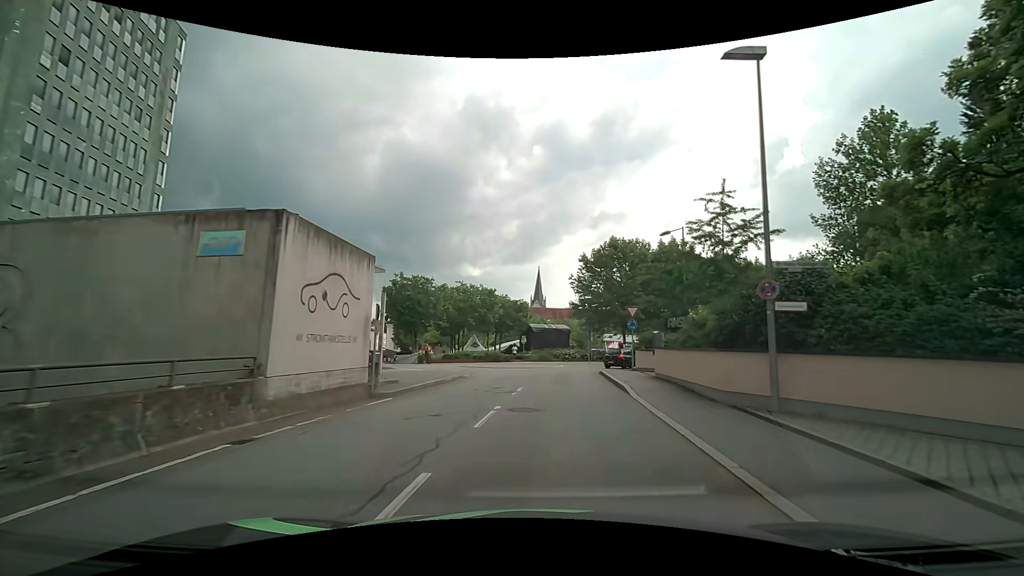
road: residential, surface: asphalt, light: Day
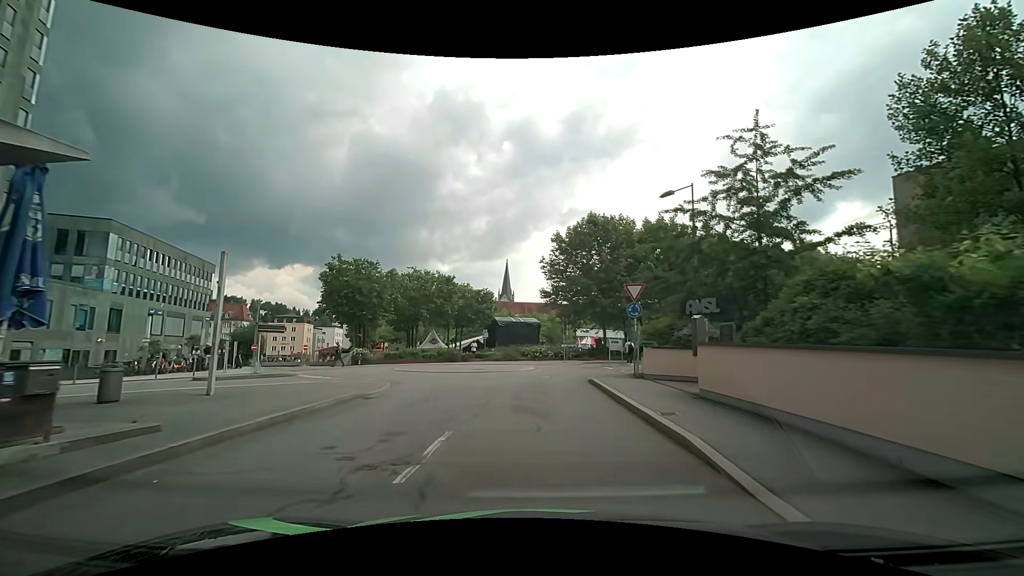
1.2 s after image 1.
(+0.4, +9.3) m; +3°
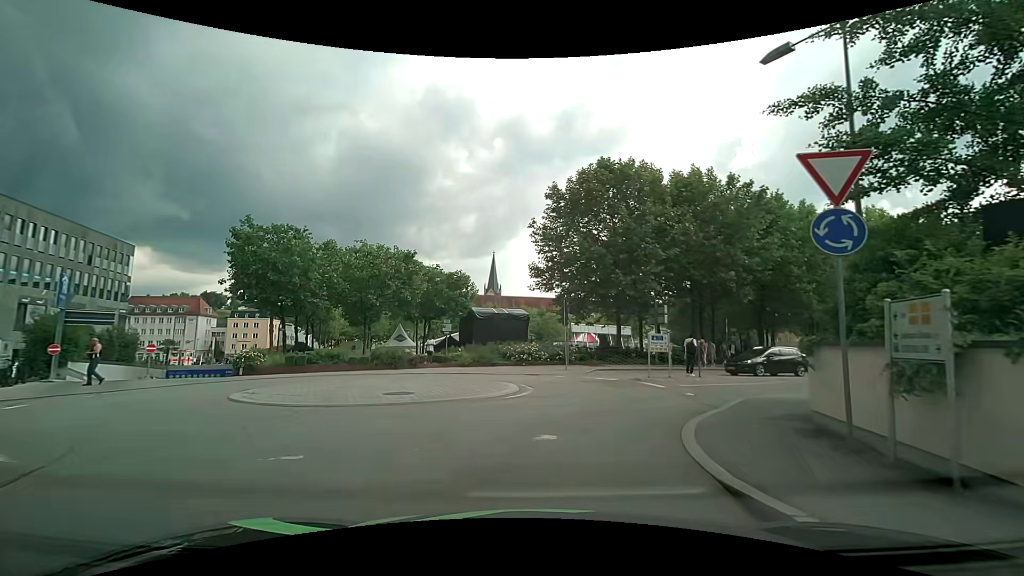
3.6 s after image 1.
(+0.3, +13.6) m; +1°
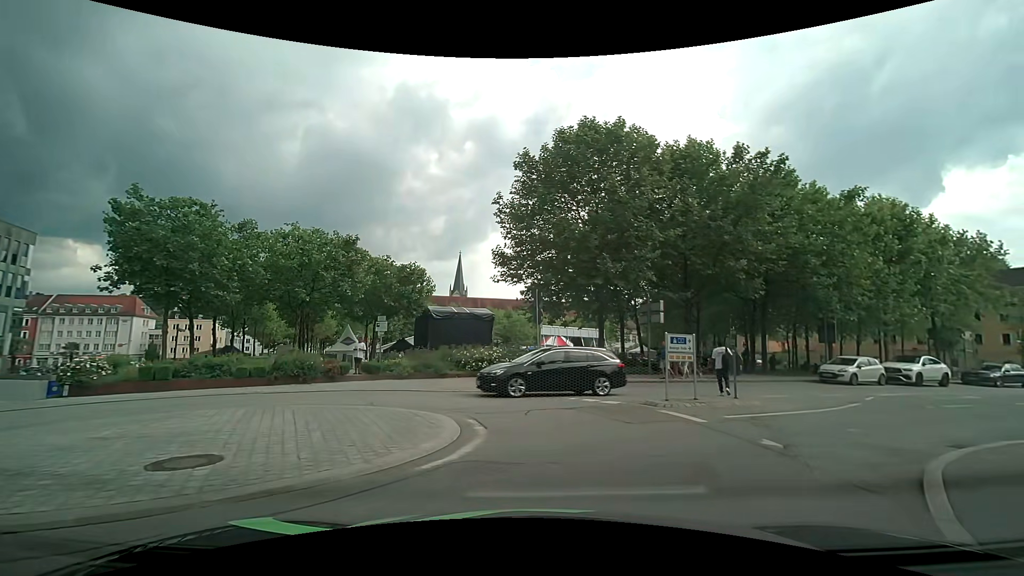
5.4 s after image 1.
(+0.2, +6.7) m; +5°
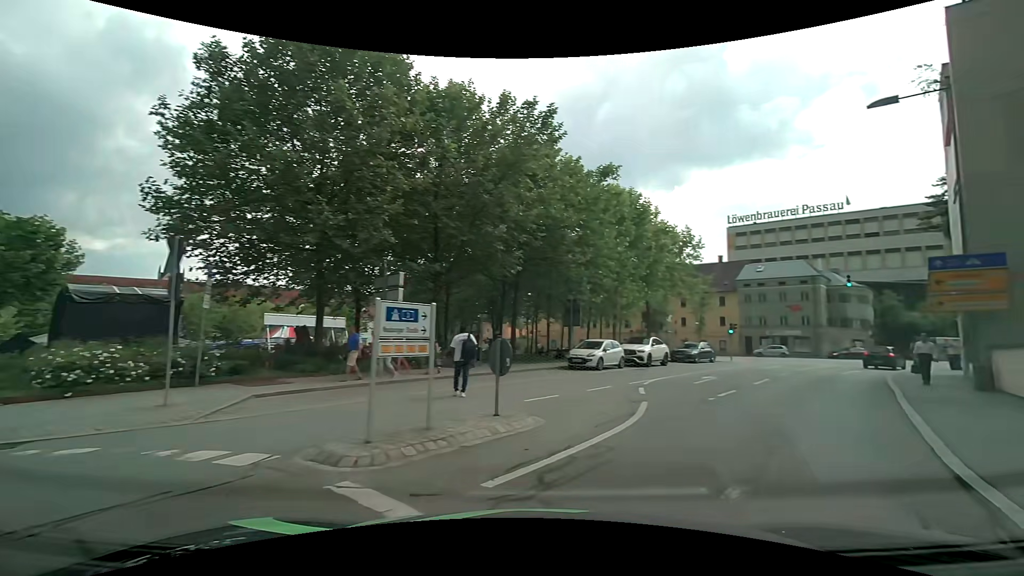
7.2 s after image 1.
(+1.3, +7.0) m; +27°
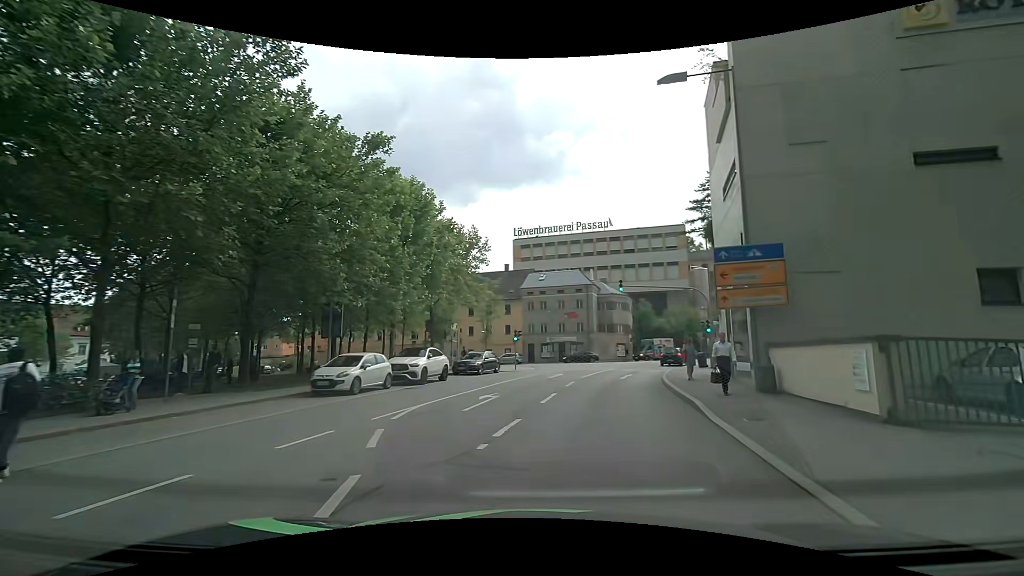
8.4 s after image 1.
(+1.3, +5.5) m; +24°
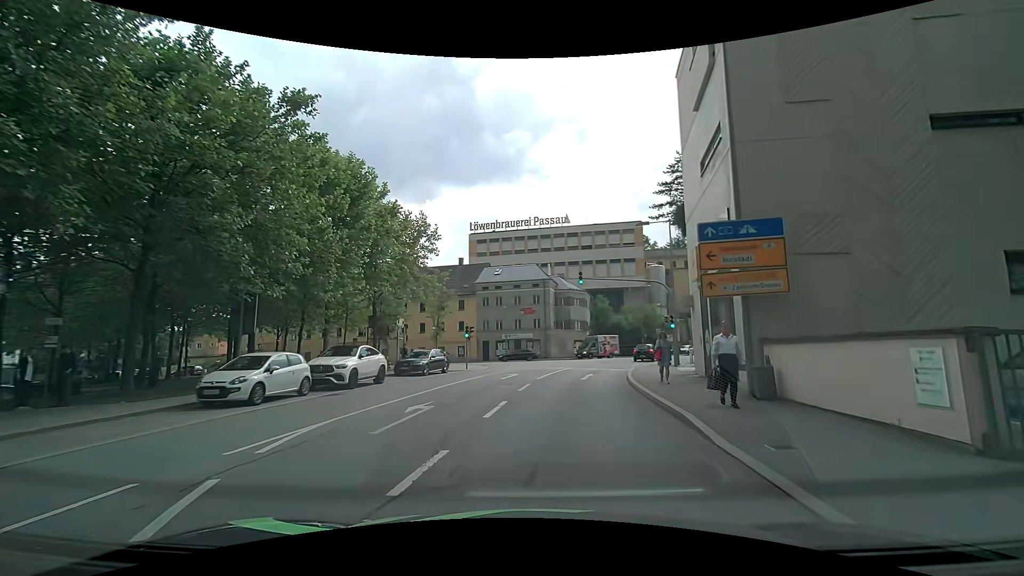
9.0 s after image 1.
(+0.1, +3.2) m; +5°
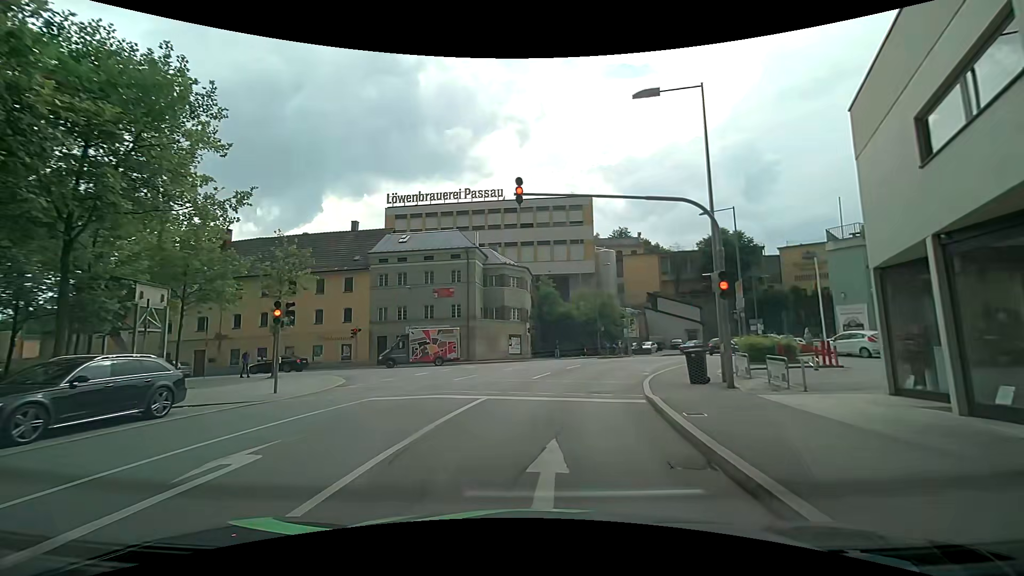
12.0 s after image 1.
(+1.7, +19.2) m; +8°
(0, +10) (+2, +20) (+5, +29) (+9, +38) (+15, +46) (+22, +54) (+29, +61) (+36, +68) (+44, +74) (+52, +80) m
